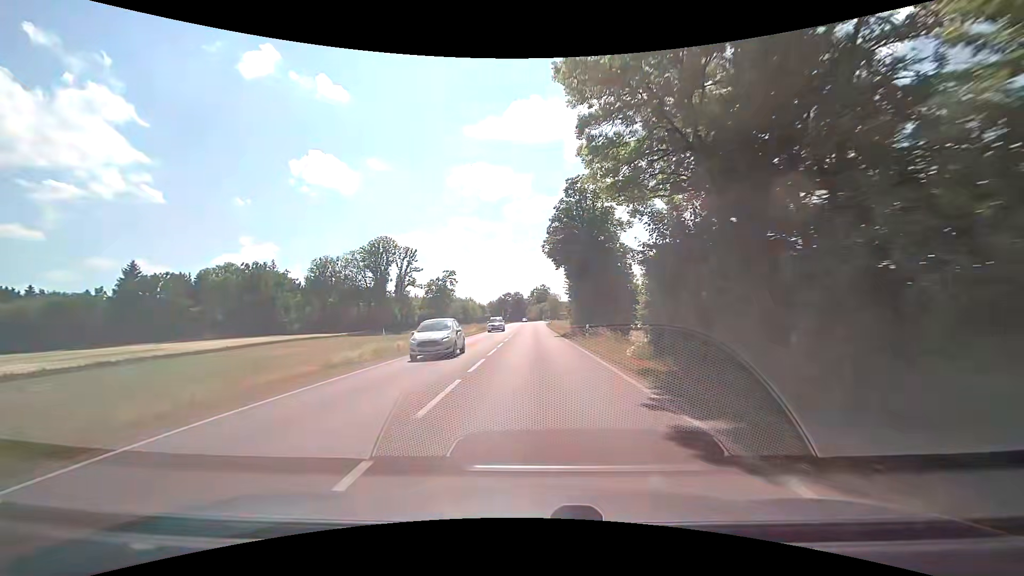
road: secondary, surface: asphalt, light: Day
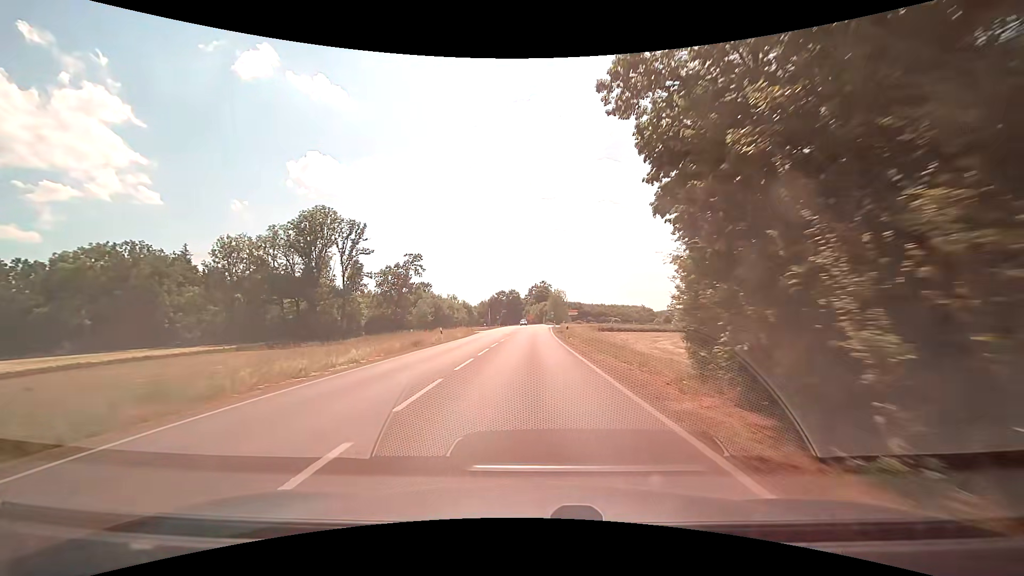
(+0.5, +41.3) m; +1°
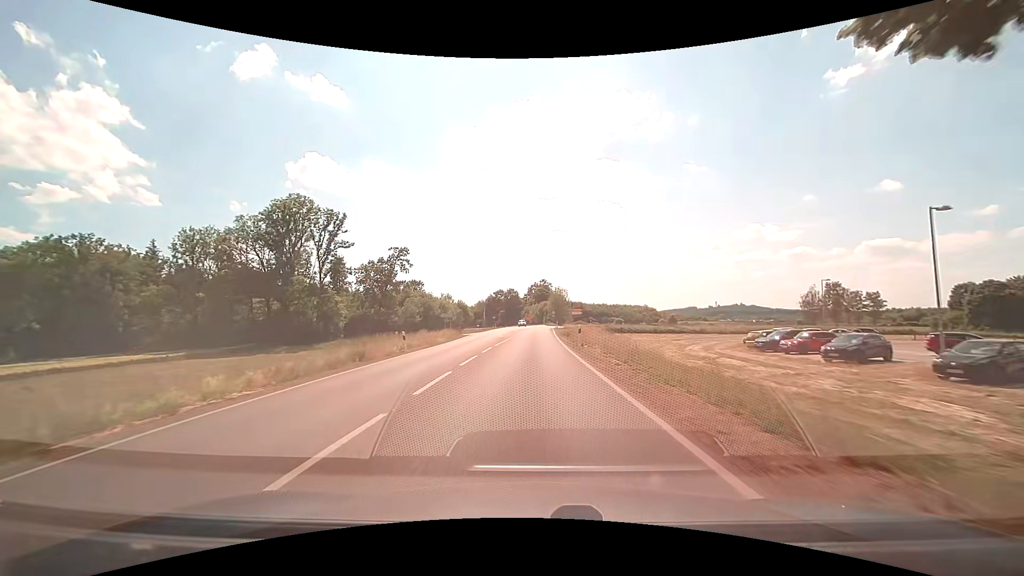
(-0.1, +10.4) m; 0°
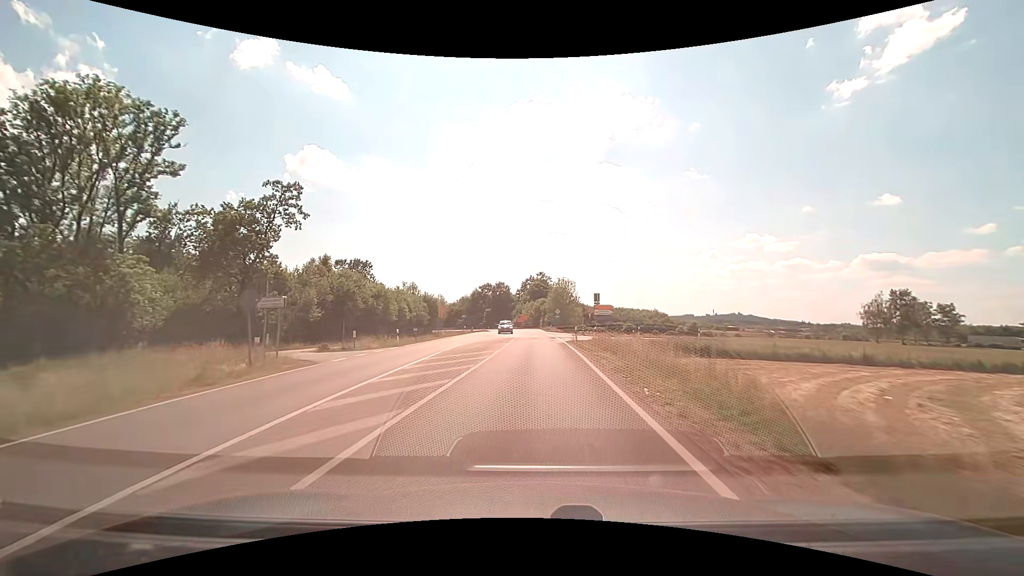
(-0.1, +42.1) m; 0°
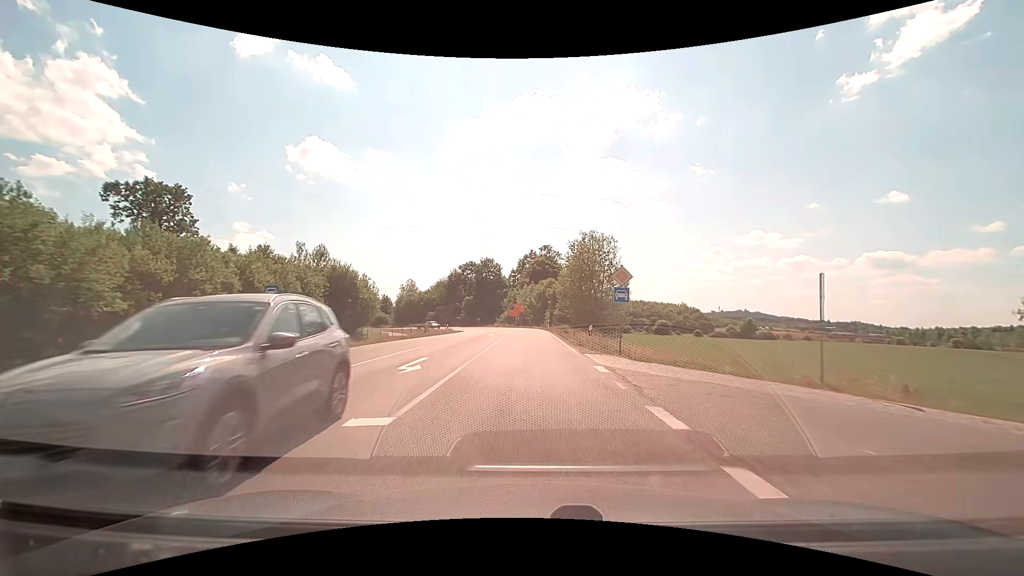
(+0.2, +53.0) m; 0°
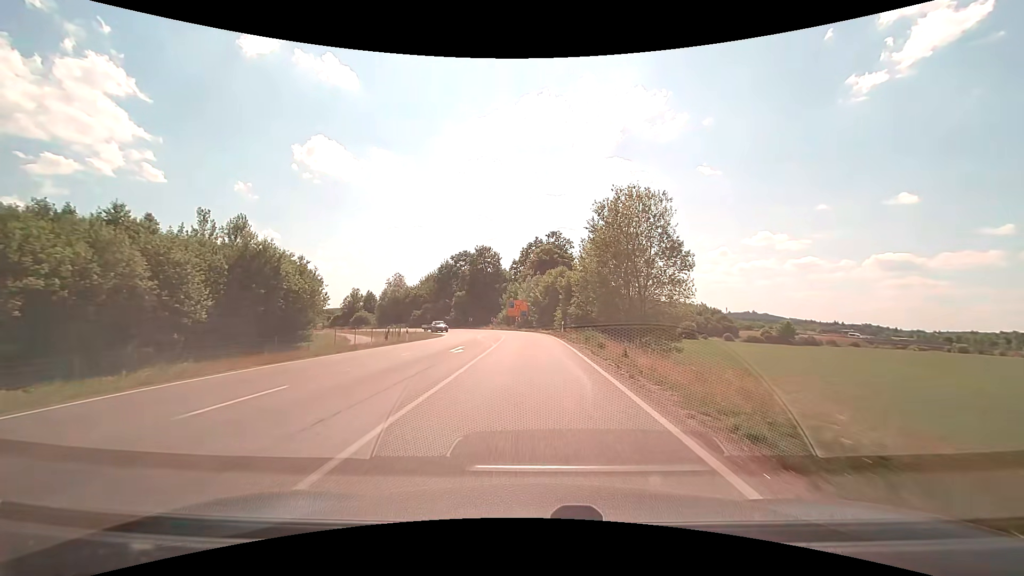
(-0.2, +20.0) m; -1°
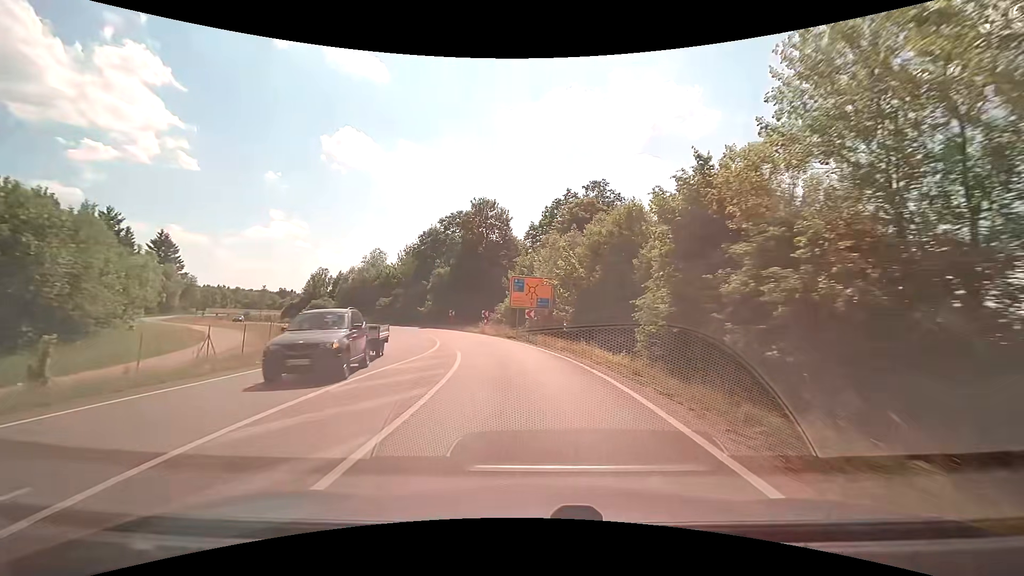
(-0.5, +35.8) m; -2°
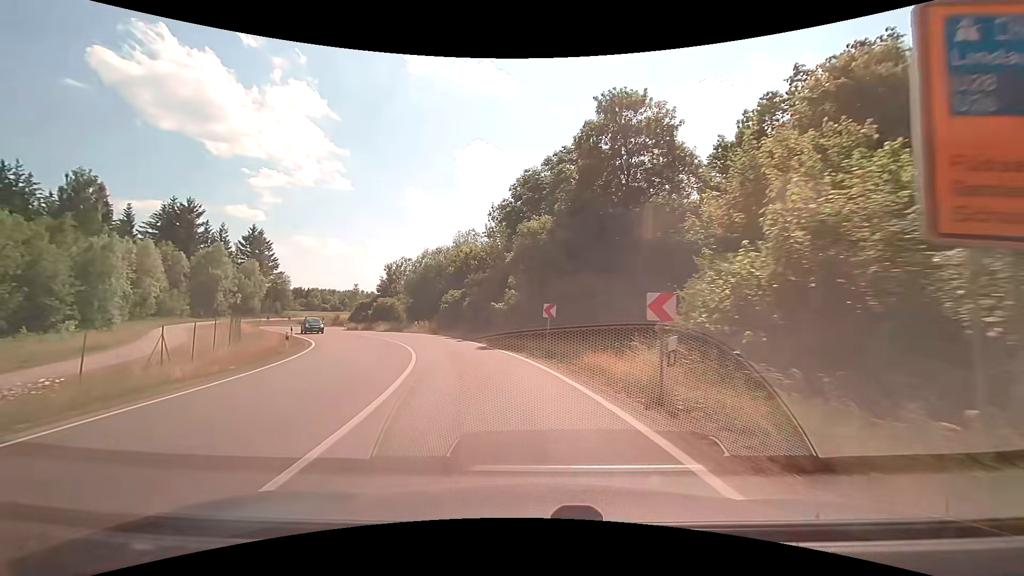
(-3.3, +30.5) m; -14°
(-1, +10) (-3, +20) (-6, +29) (-10, +38) (-16, +47) (-21, +55) (-27, +63) (-31, +72) (-34, +82) (-33, +92) m
